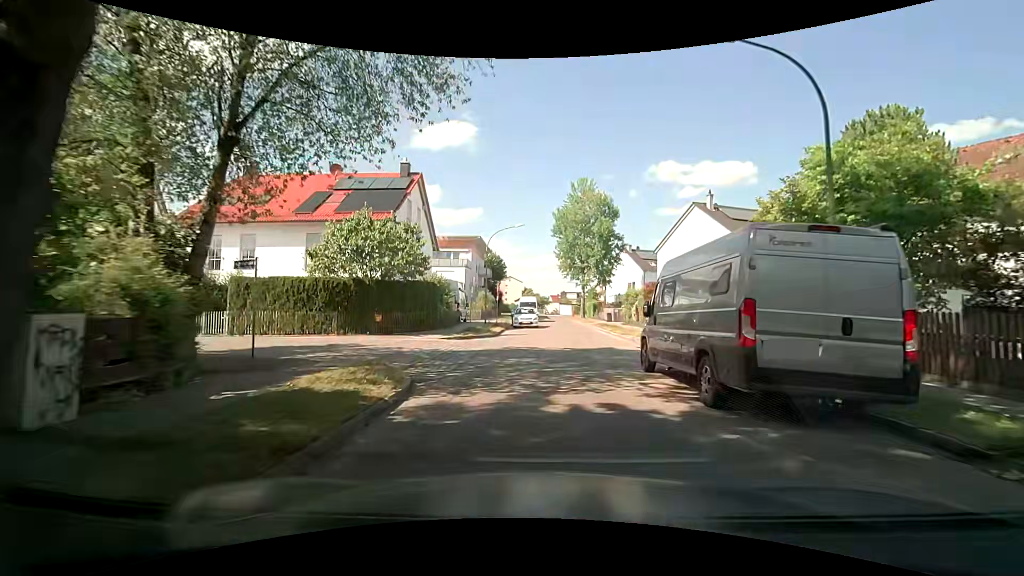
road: residential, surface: asphalt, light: Day
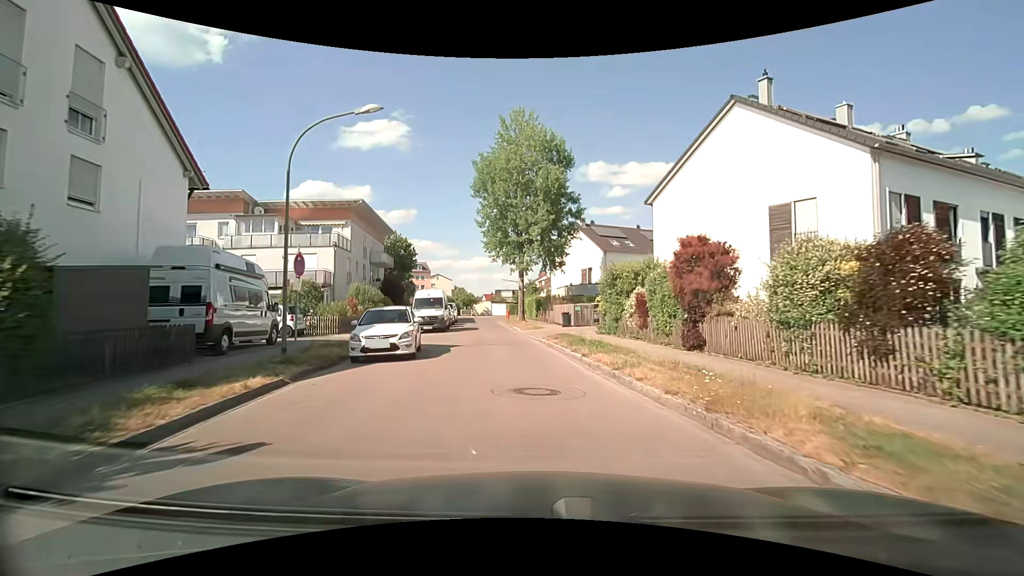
(+1.7, +21.3) m; +8°
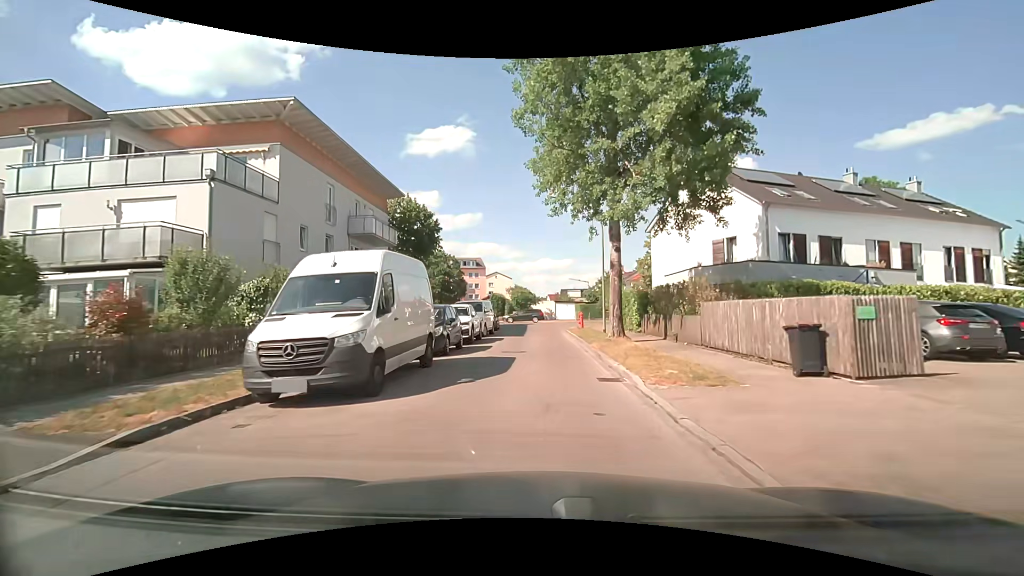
(-1.4, +21.4) m; -7°
